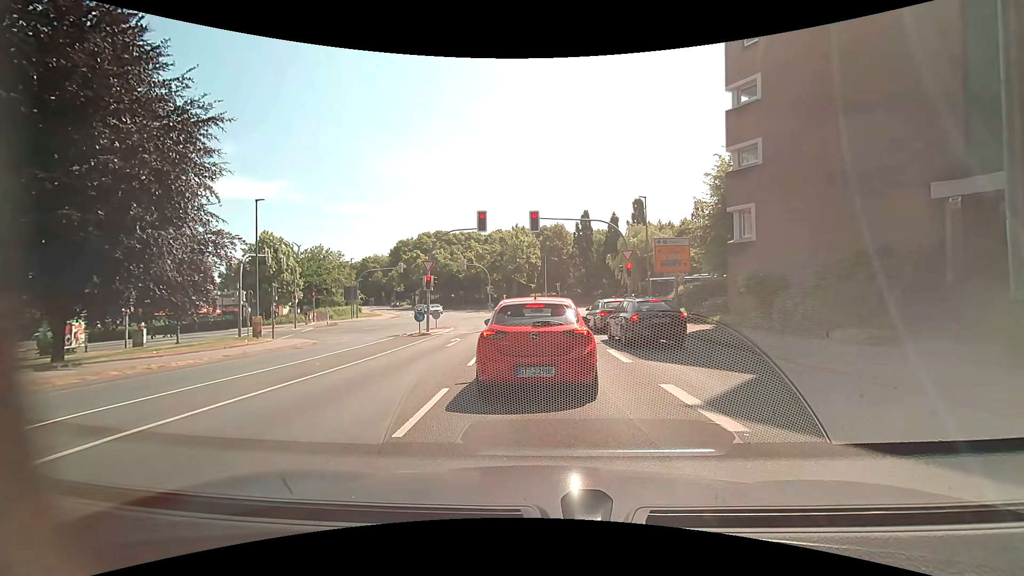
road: unclassified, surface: asphalt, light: Day
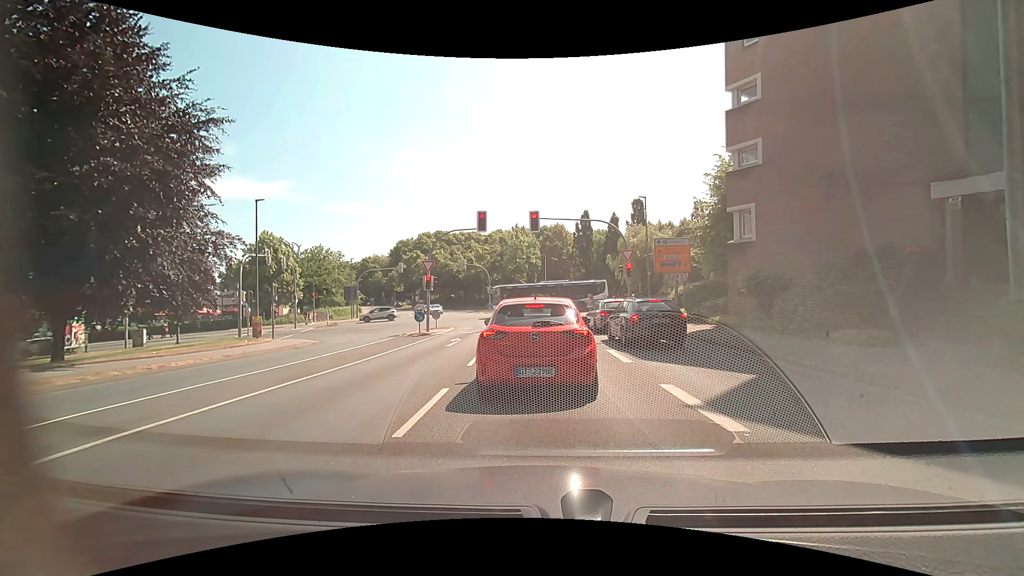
(0.0, +0.1) m; 0°
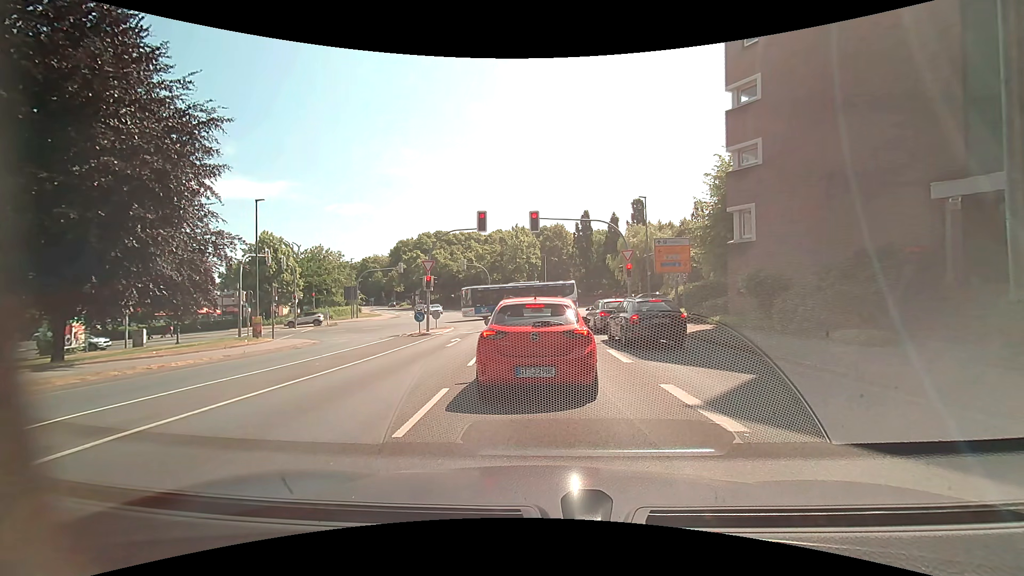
(0.0, 0.0) m; 0°
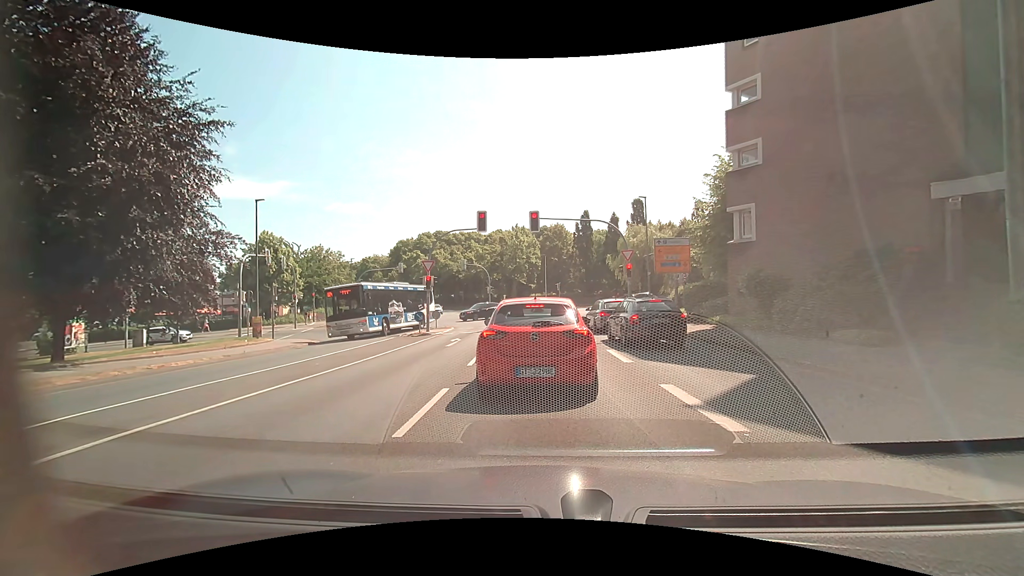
(0.0, 0.0) m; 0°
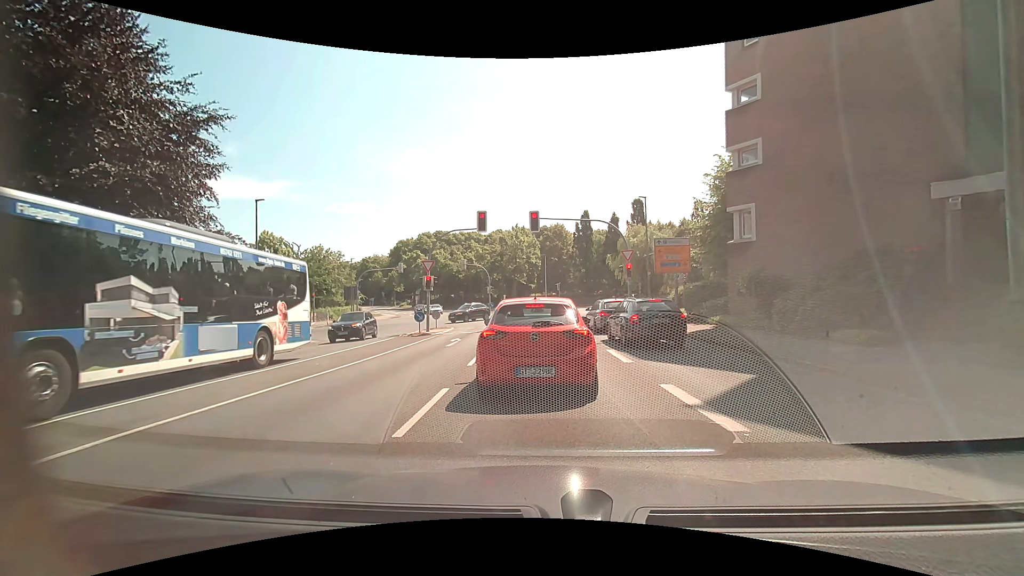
(0.0, 0.0) m; 0°
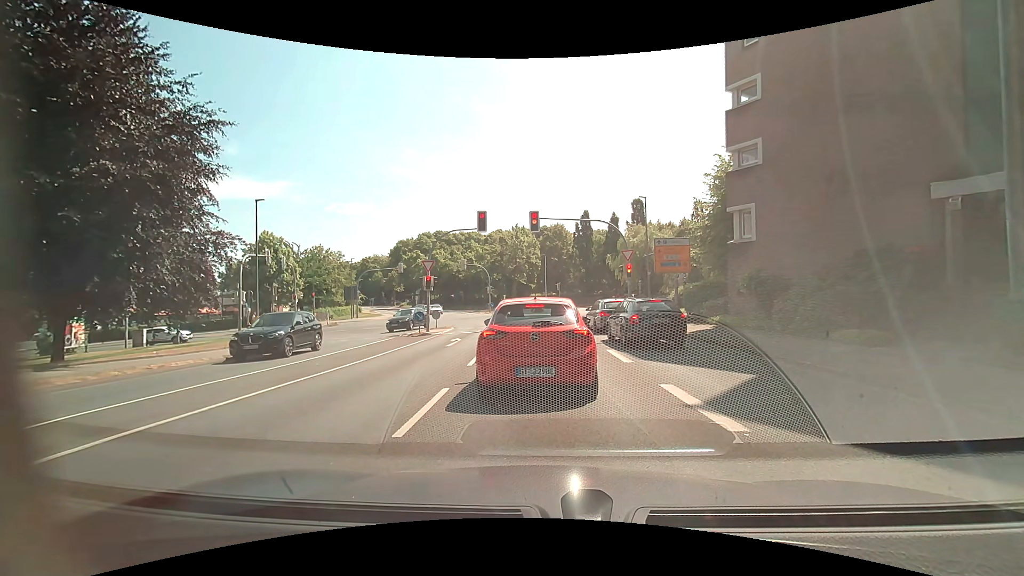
(0.0, 0.0) m; 0°
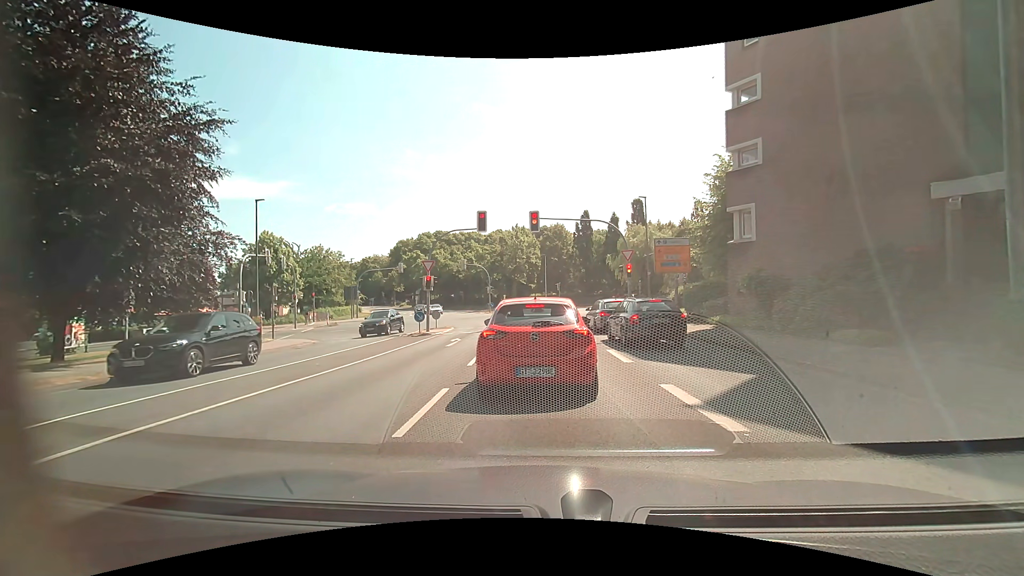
(0.0, 0.0) m; 0°
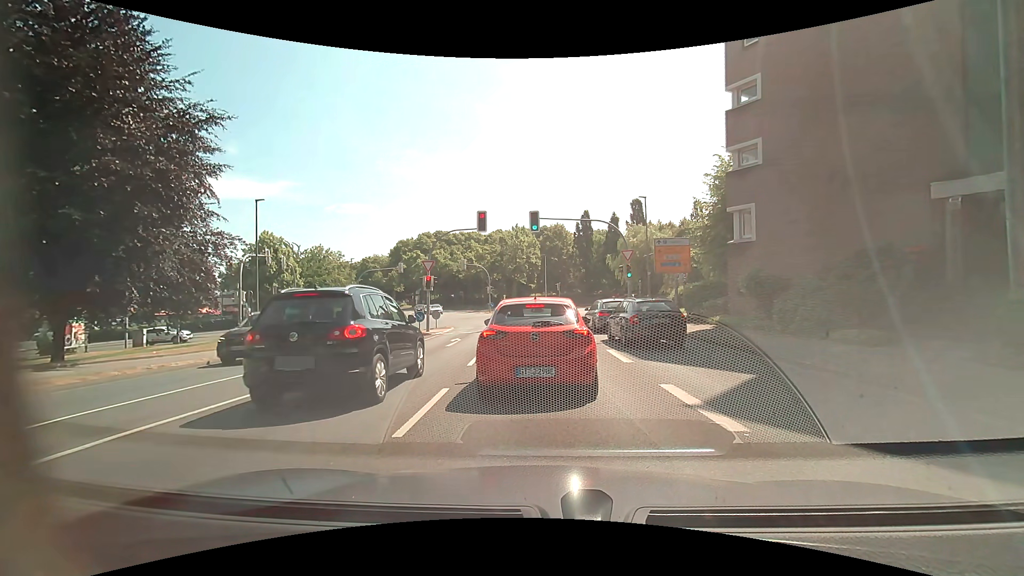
(0.0, 0.0) m; 0°
